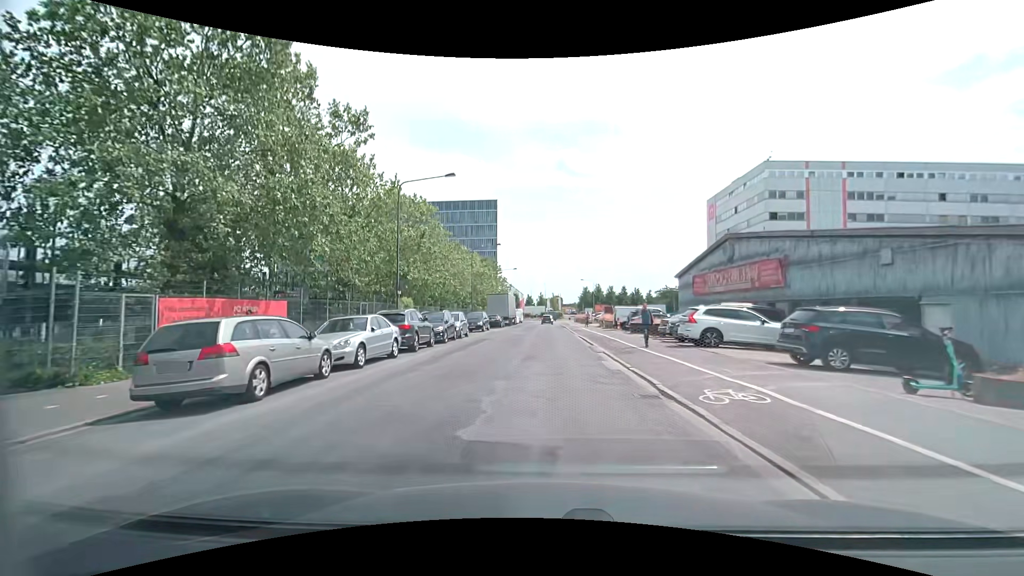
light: Day
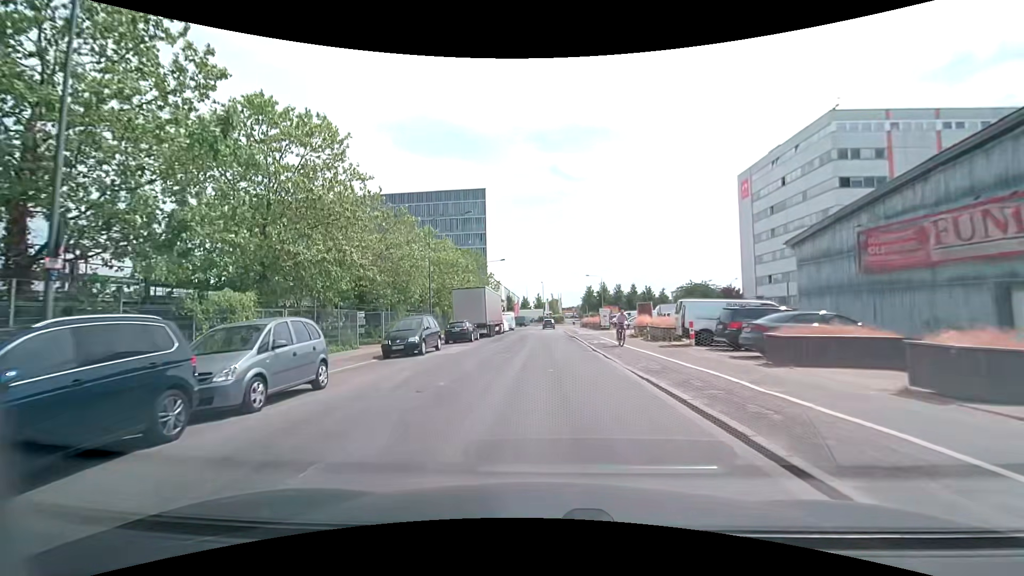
(-0.1, +21.0) m; -1°
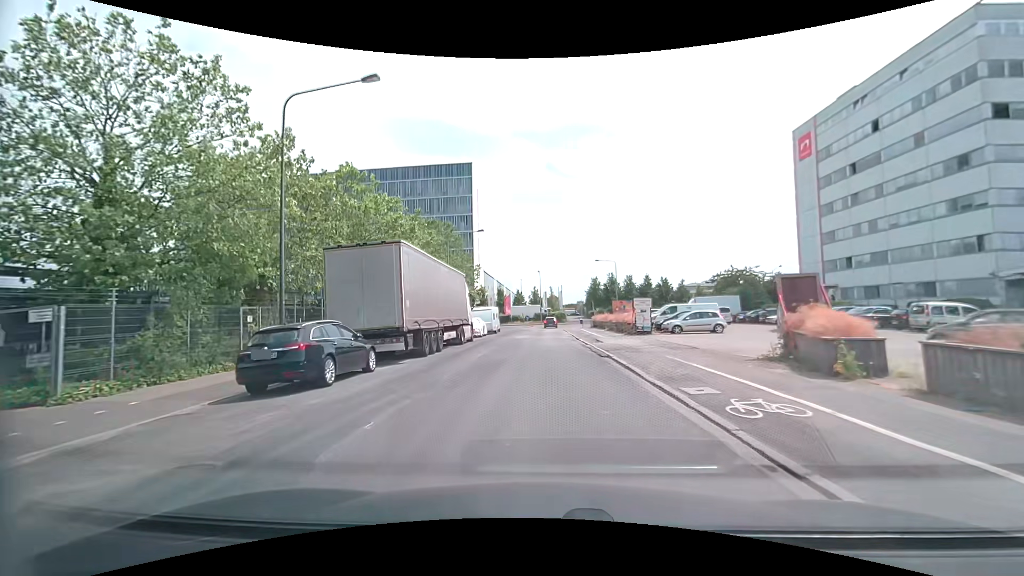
(+0.4, +21.5) m; +2°
(0, +10) (0, +20) (0, +30) (0, +40) (0, +50) (0, +60) (0, +70) (-1, +80) (-7, +87) (-17, +90) m
